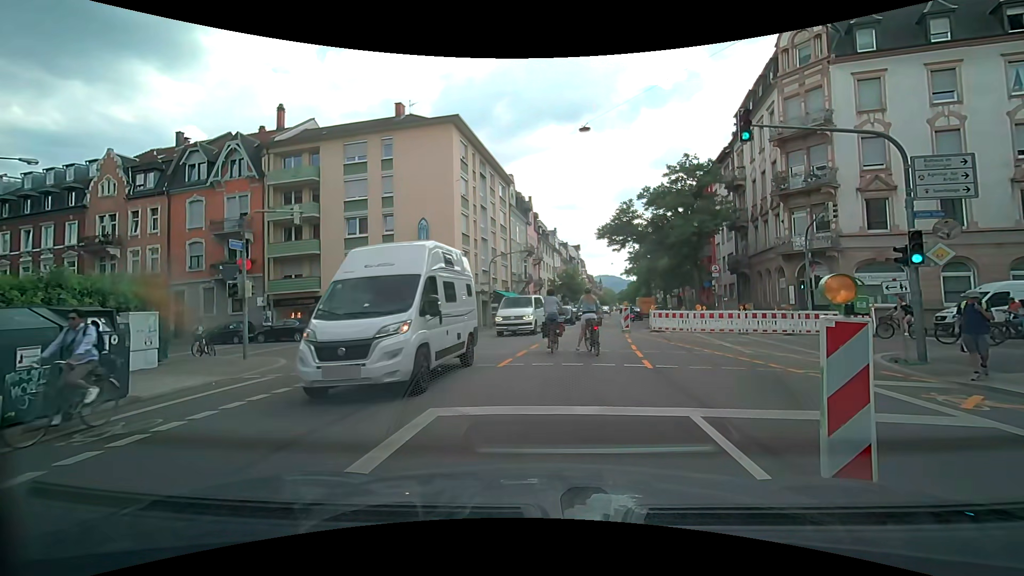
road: secondary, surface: asphalt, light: Day
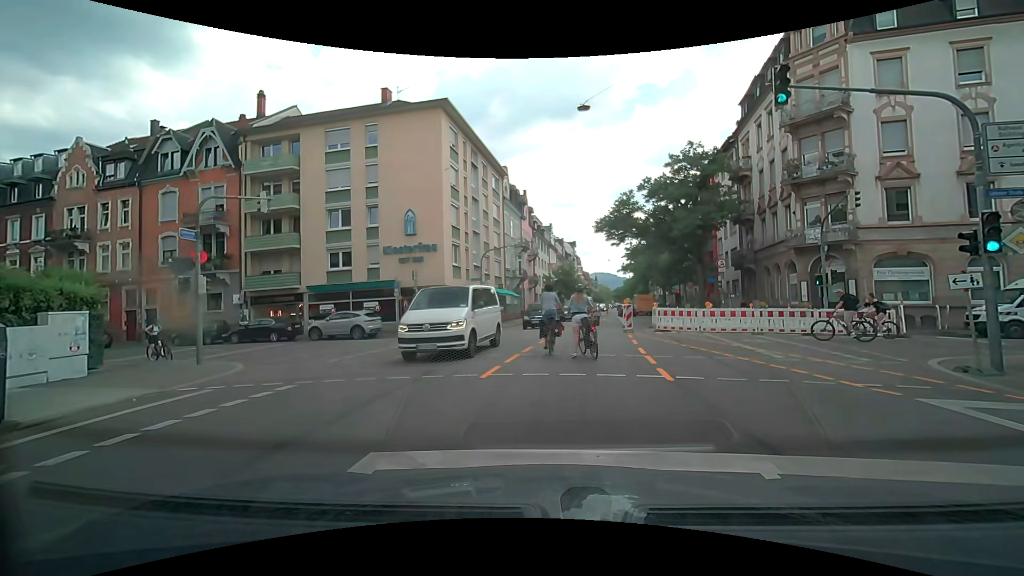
(-0.1, +2.1) m; -2°
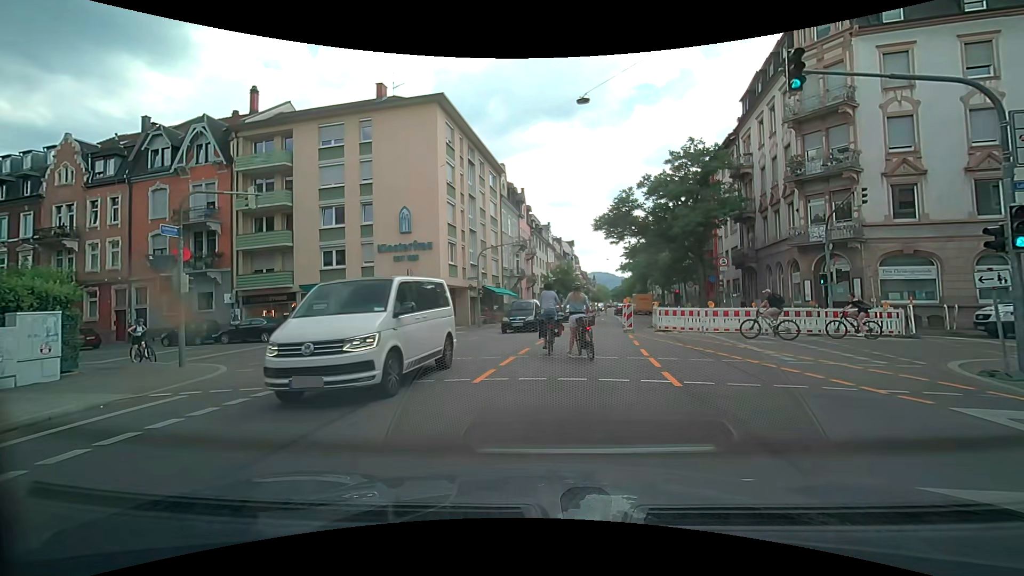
(0.0, +0.6) m; 0°
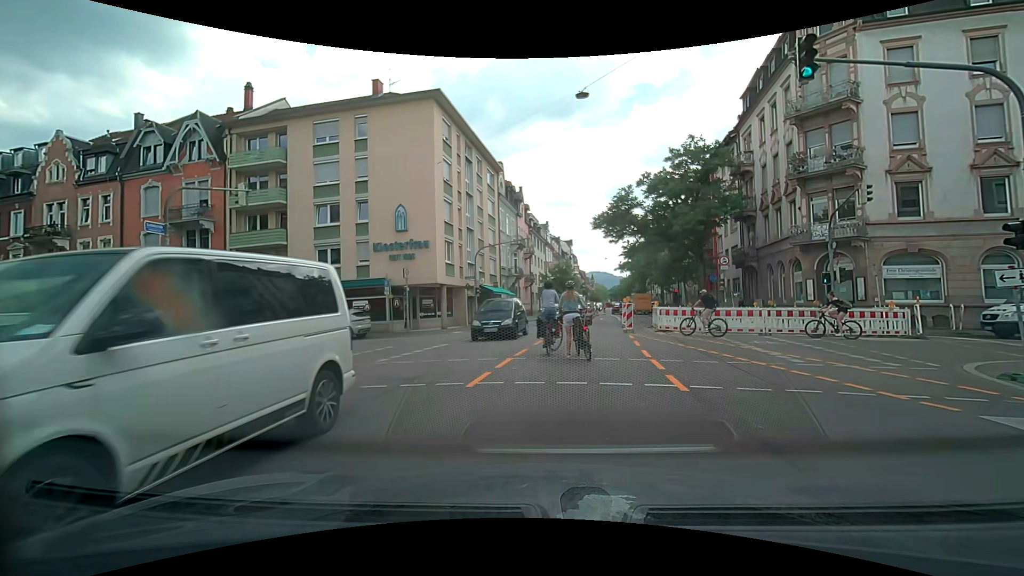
(0.0, +0.5) m; 0°
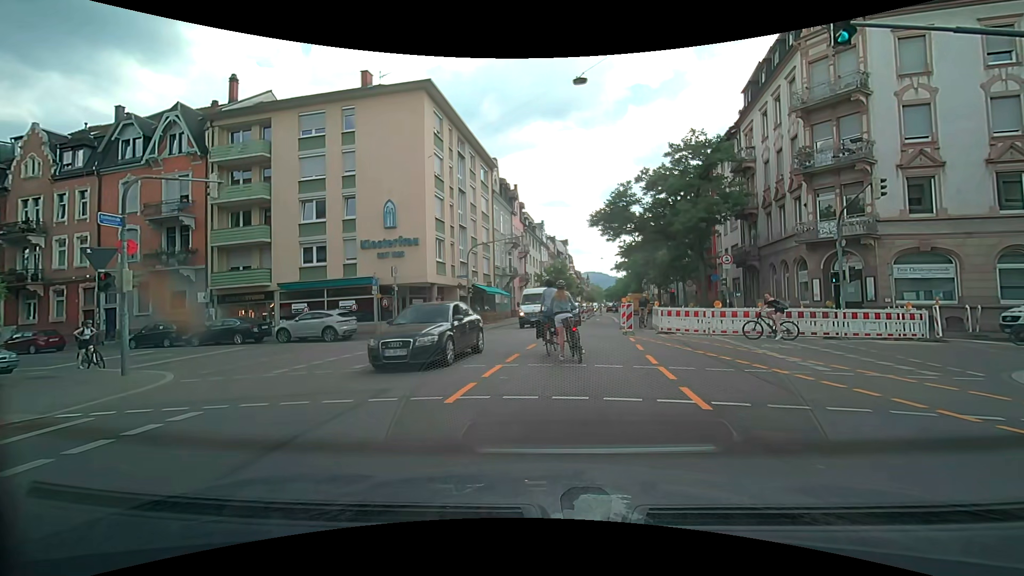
(0.0, +1.3) m; 0°
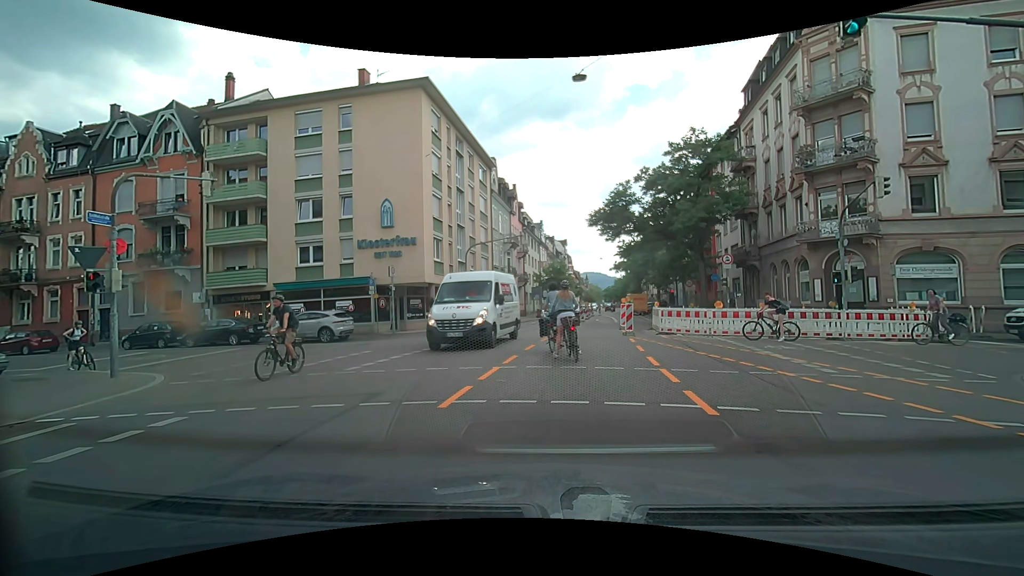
(0.0, +0.3) m; 0°
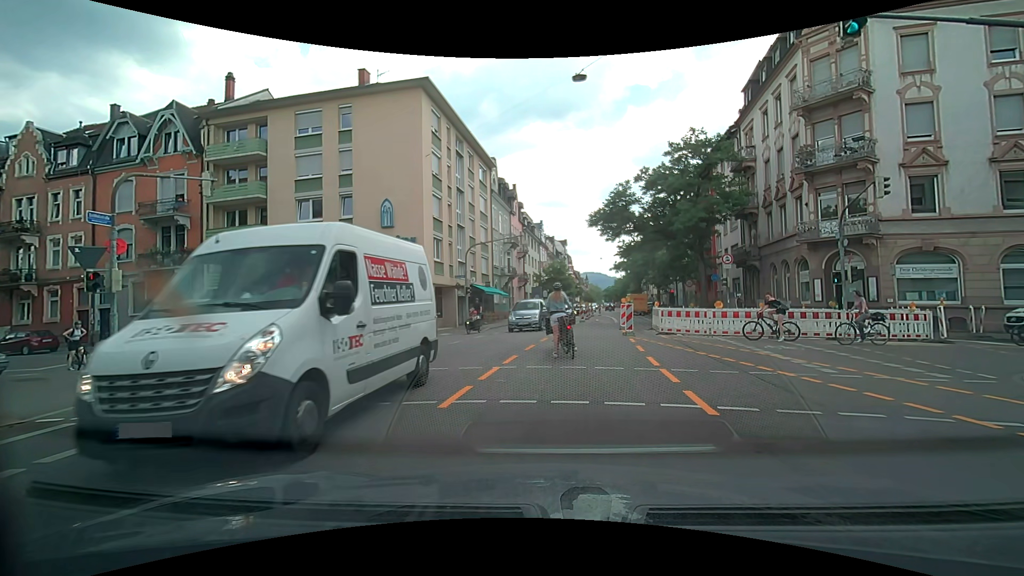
(0.0, 0.0) m; 0°
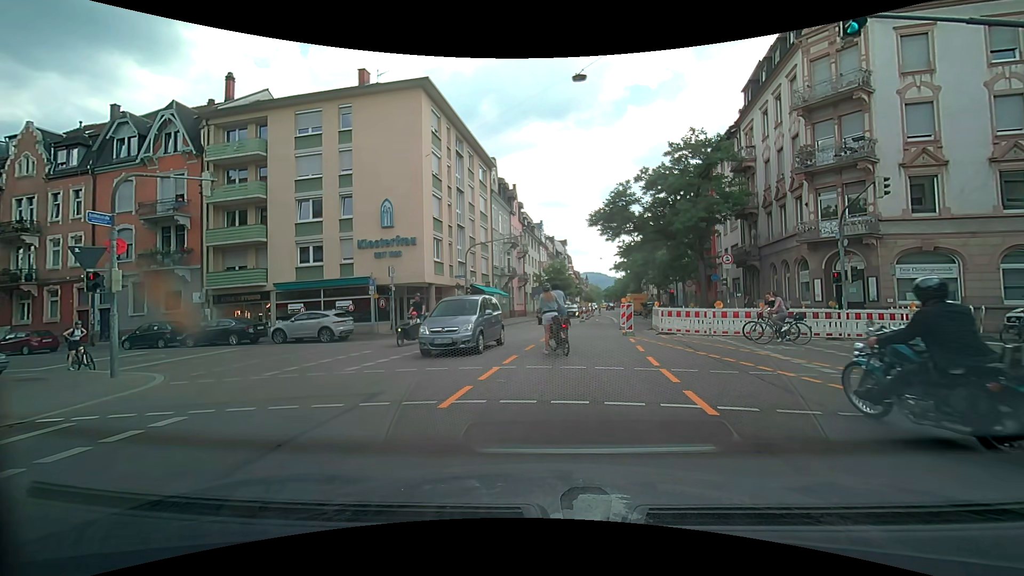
(0.0, 0.0) m; 0°
(+1, +10) (+2, +20) (+3, +30) (+7, +39) (+9, +49) (+10, +59) (+11, +69) (+12, +79) (+13, +89) (+14, +98) m
